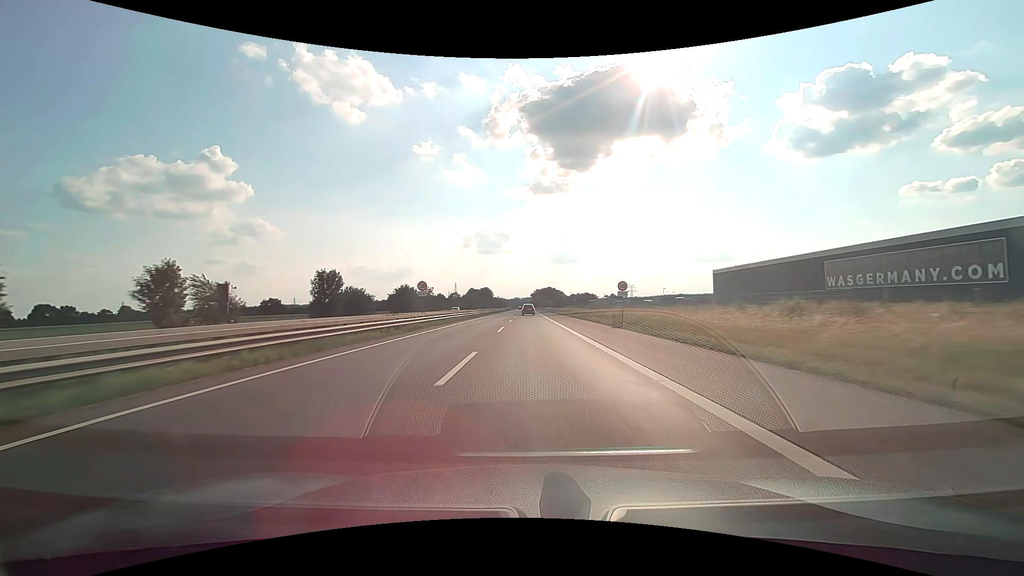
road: motorway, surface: asphalt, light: Day
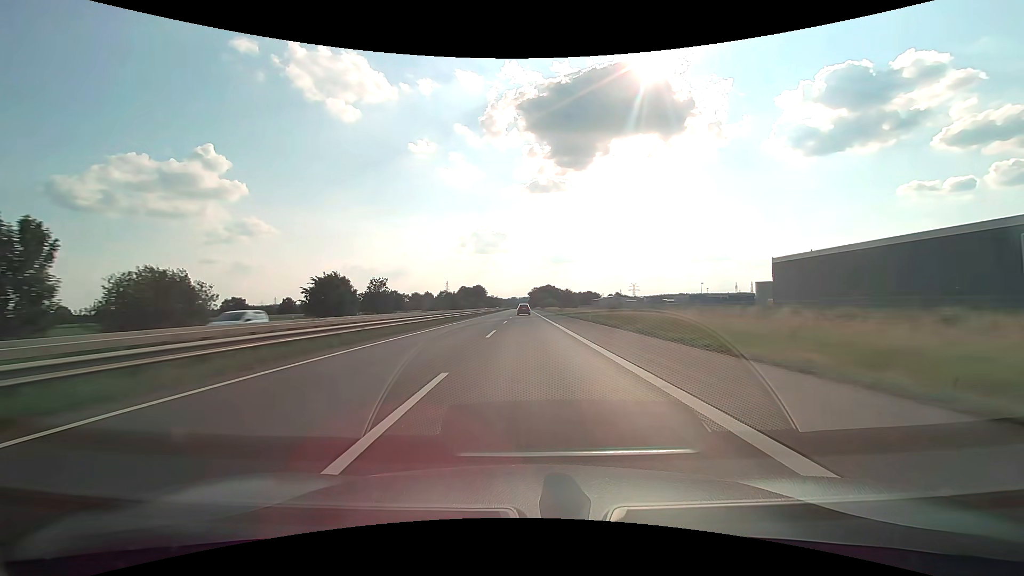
(+0.1, +40.4) m; 0°
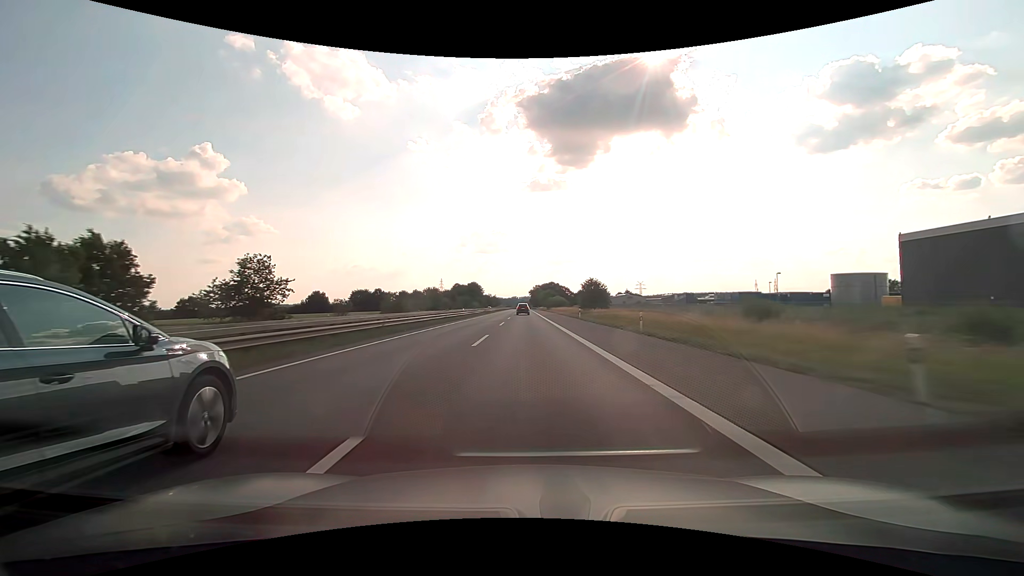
(0.0, +40.4) m; 0°
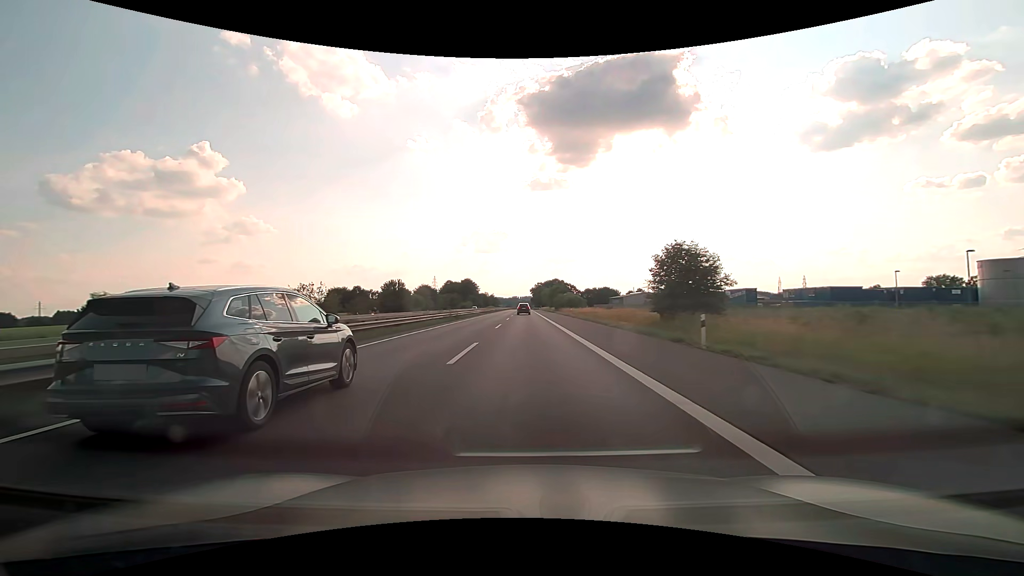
(-0.1, +40.4) m; 0°
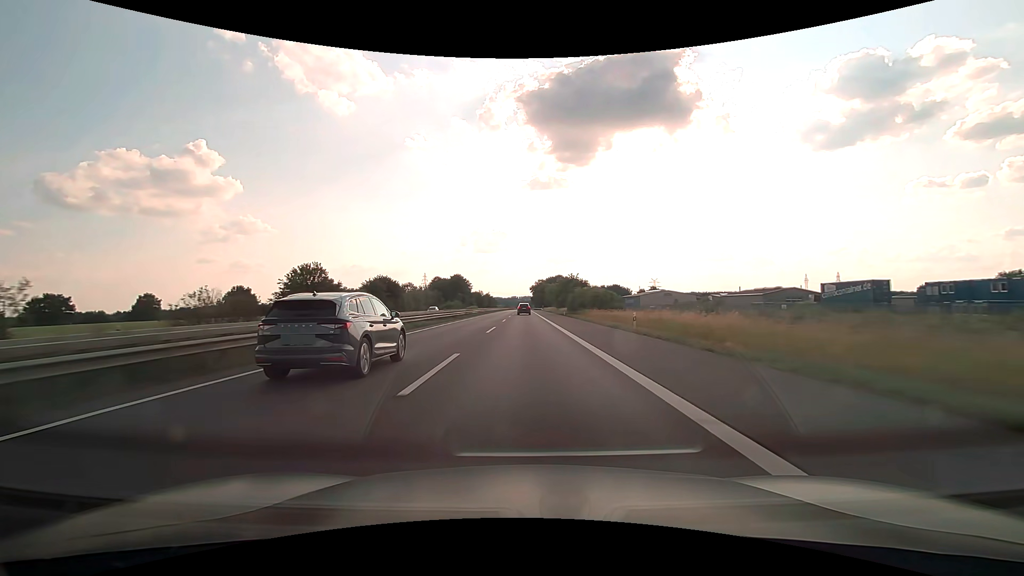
(+0.1, +40.3) m; 0°
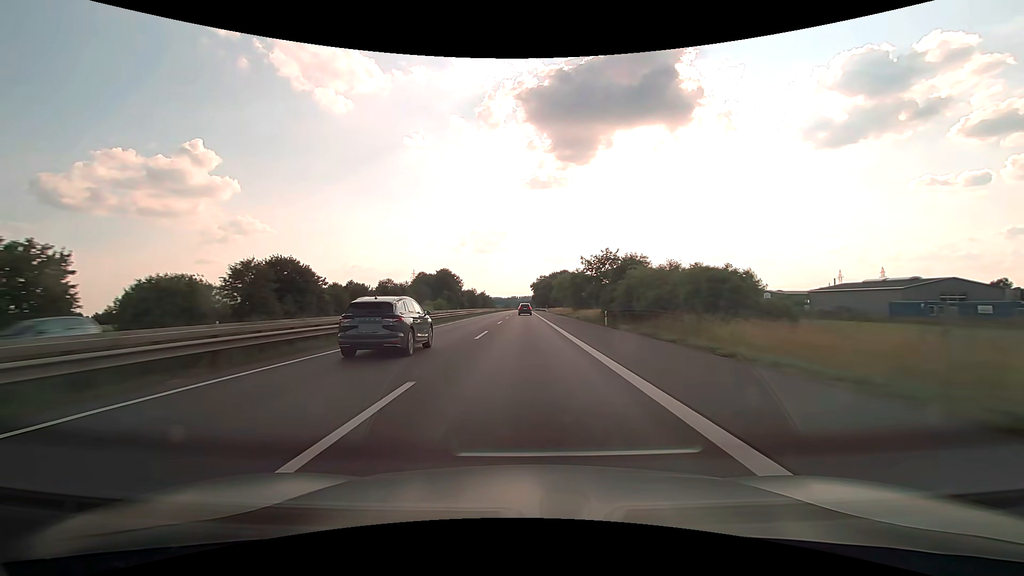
(-0.1, +40.2) m; 0°
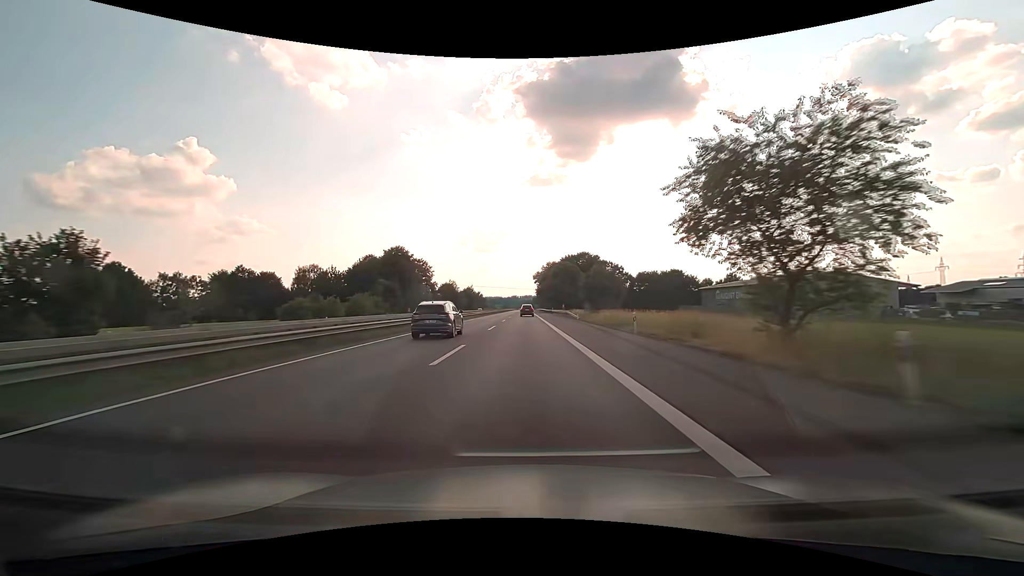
(-0.1, +80.0) m; 0°
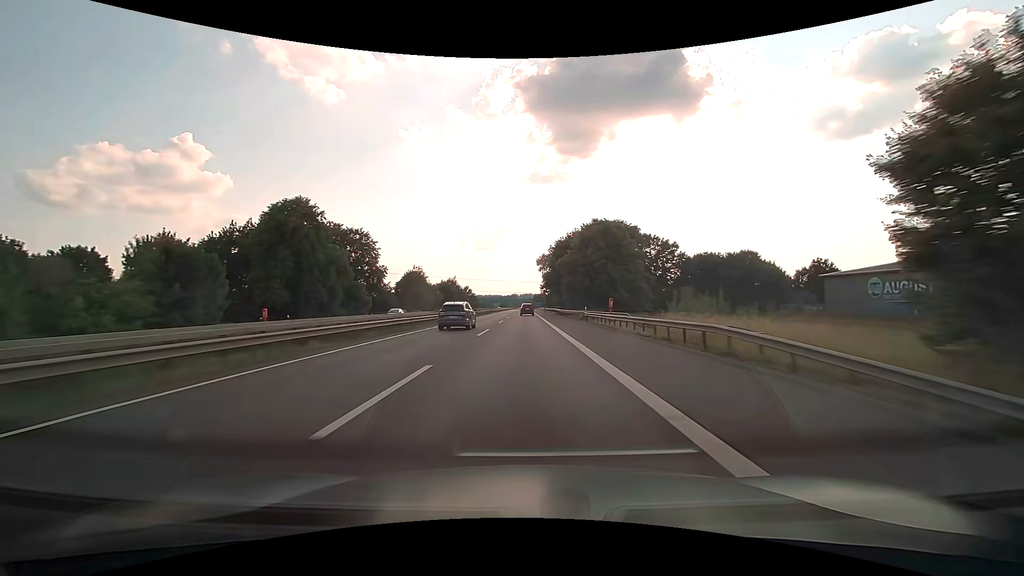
(0.0, +59.6) m; 0°
(0, +10) (0, +20) (0, +30) (0, +40) (0, +50) (0, +60) (0, +70) (0, +80) (0, +90) (0, +100) m
